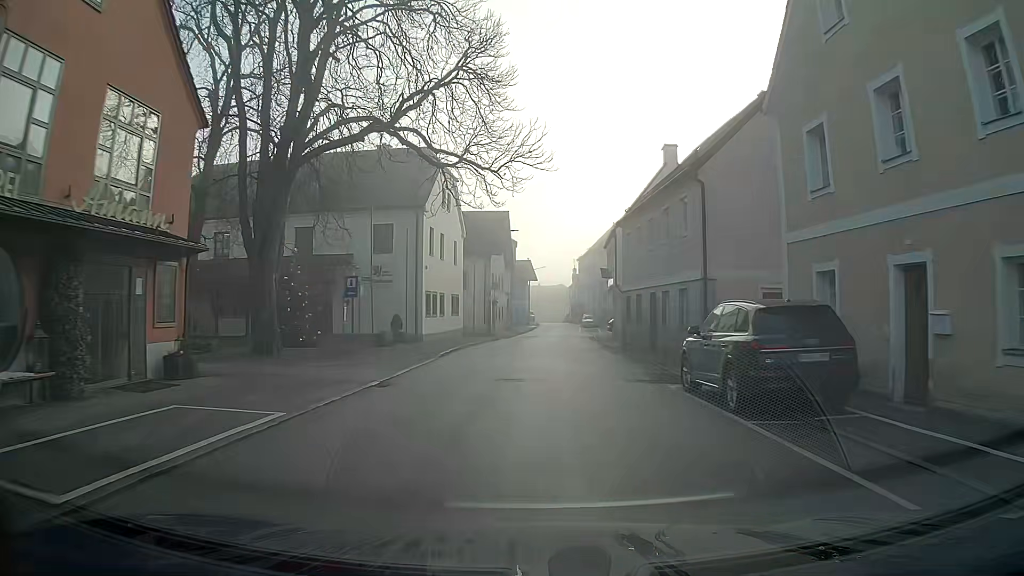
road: secondary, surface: asphalt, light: Day
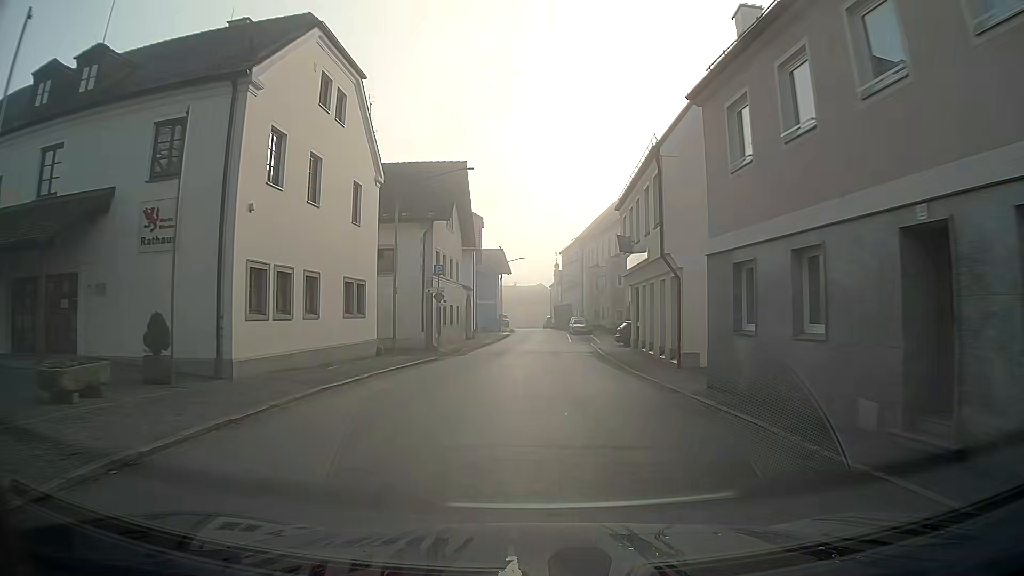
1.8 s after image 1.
(+0.3, +20.0) m; +2°
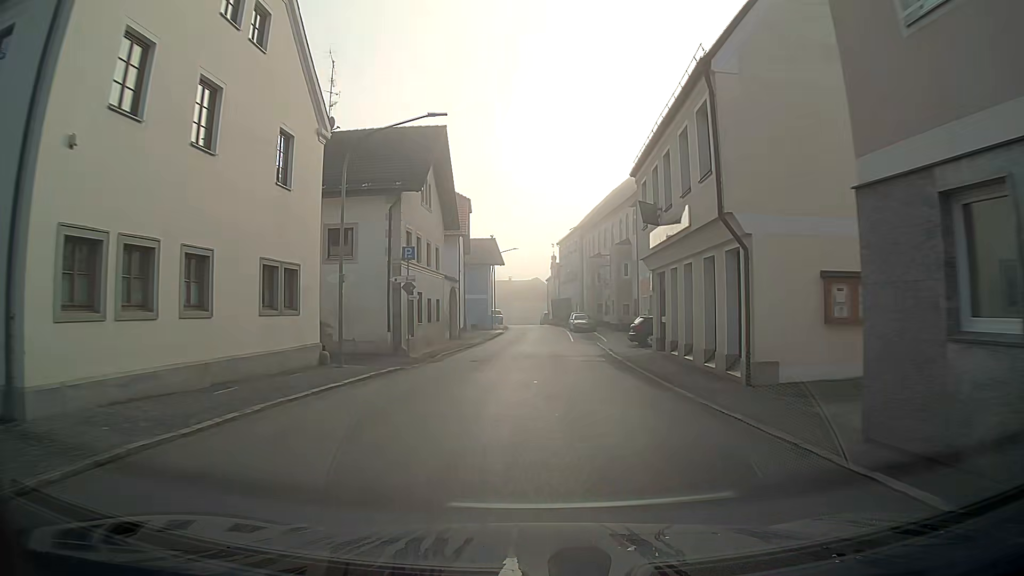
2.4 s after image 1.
(0.0, +6.8) m; +1°
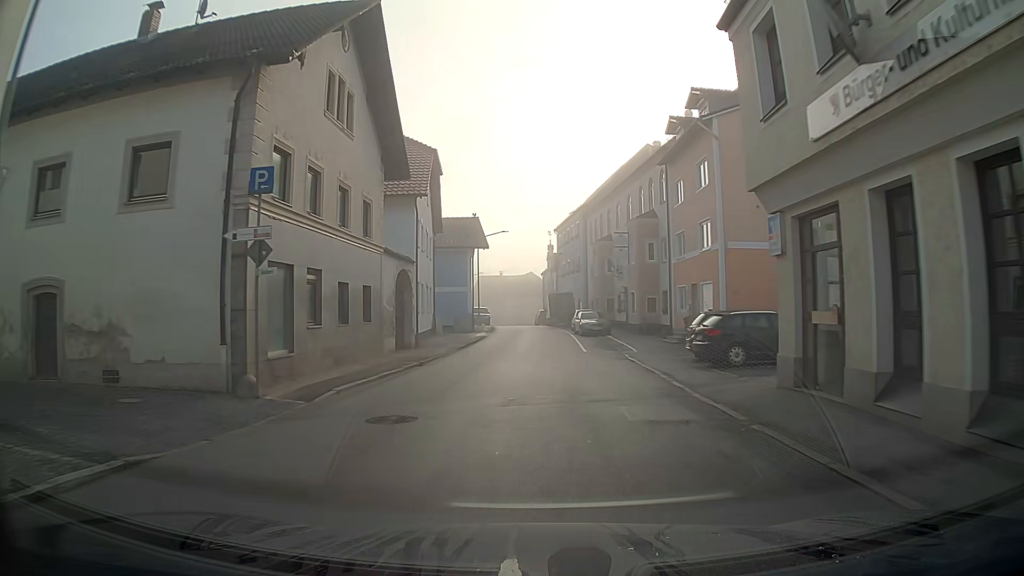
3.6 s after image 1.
(+0.1, +13.8) m; 0°
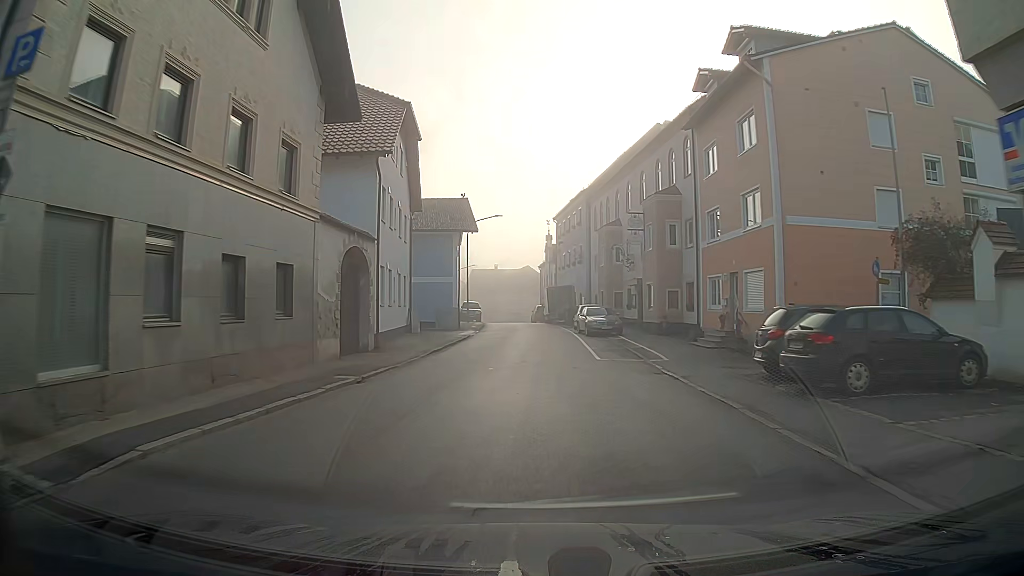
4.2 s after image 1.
(0.0, +6.9) m; 0°
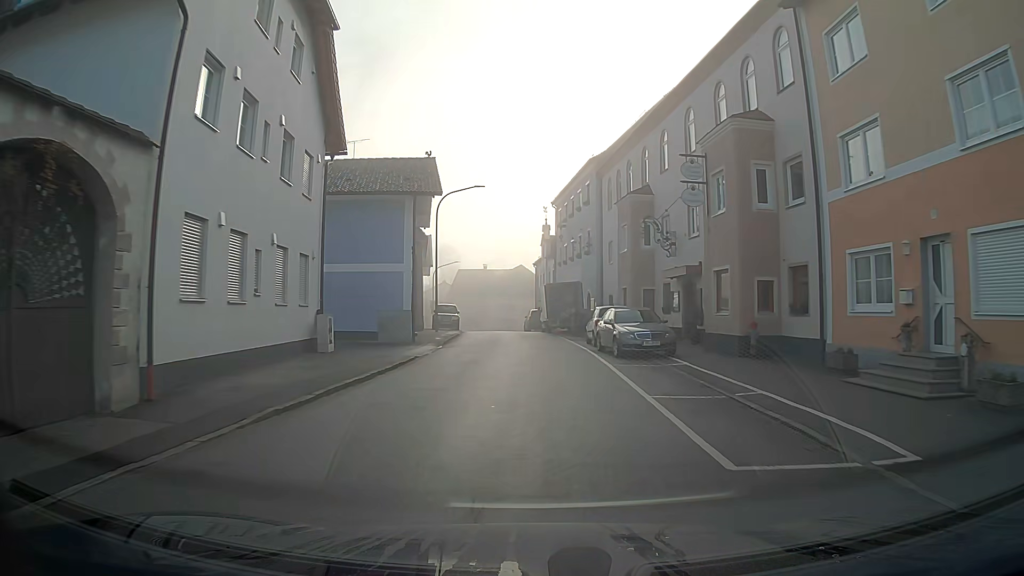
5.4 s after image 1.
(0.0, +13.7) m; 0°
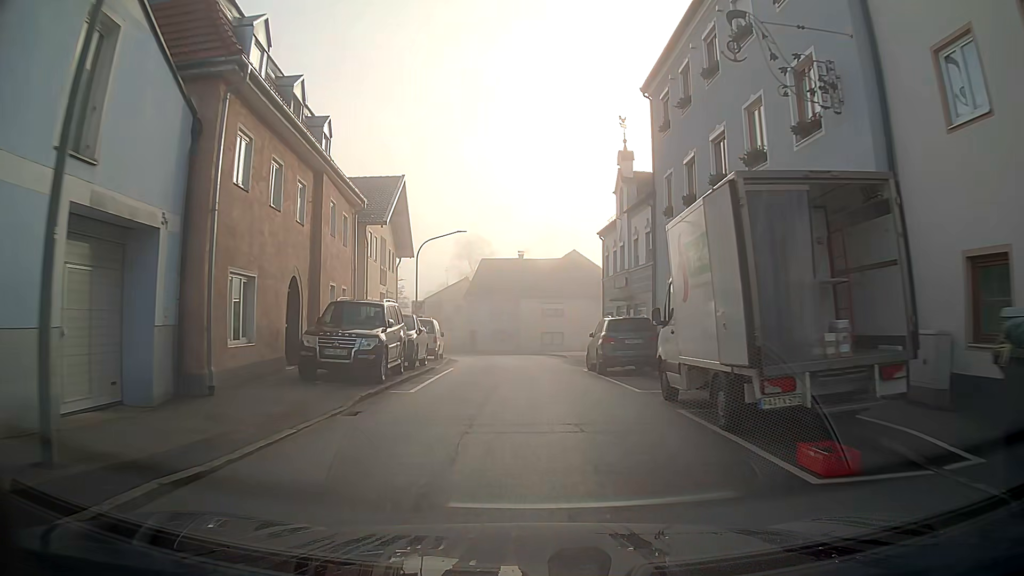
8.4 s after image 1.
(-1.0, +32.3) m; -5°
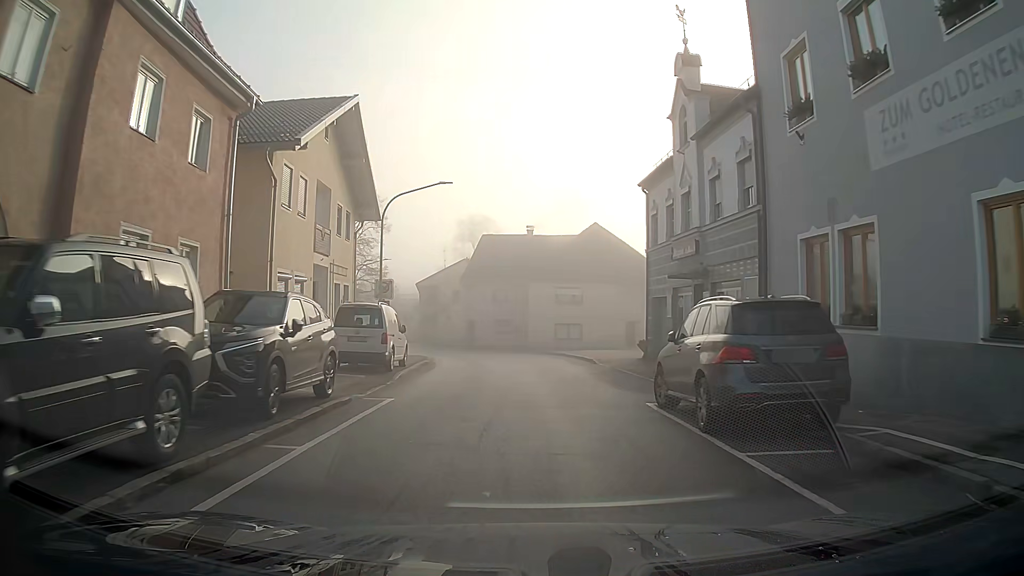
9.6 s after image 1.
(-0.1, +11.8) m; -1°
